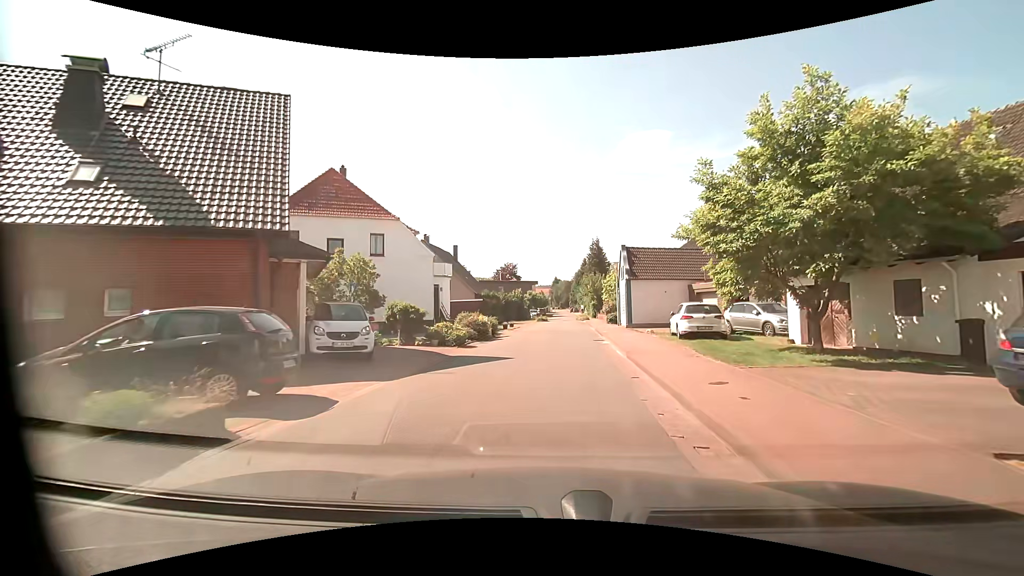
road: residential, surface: asphalt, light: Day
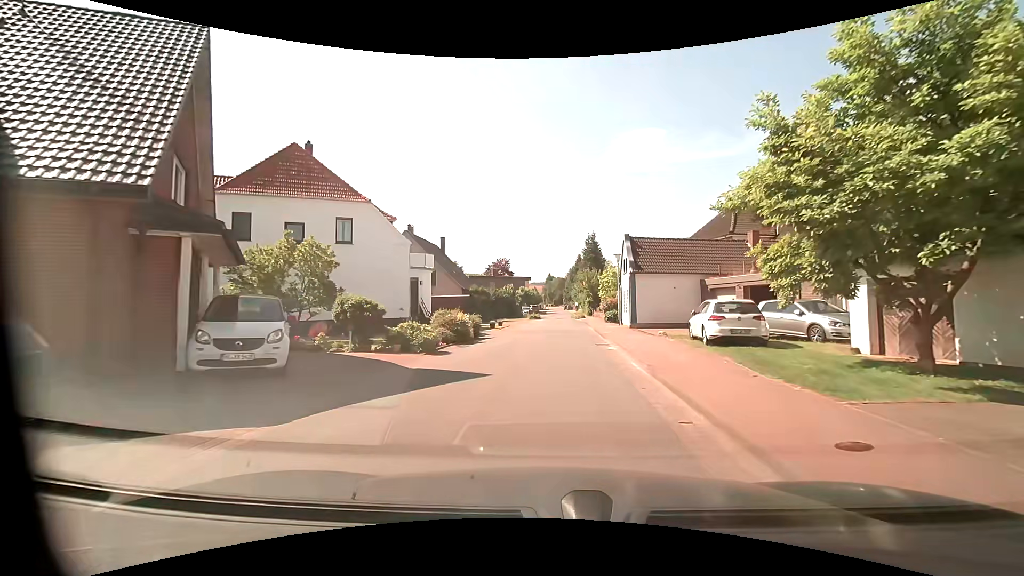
(0.0, +4.1) m; +1°
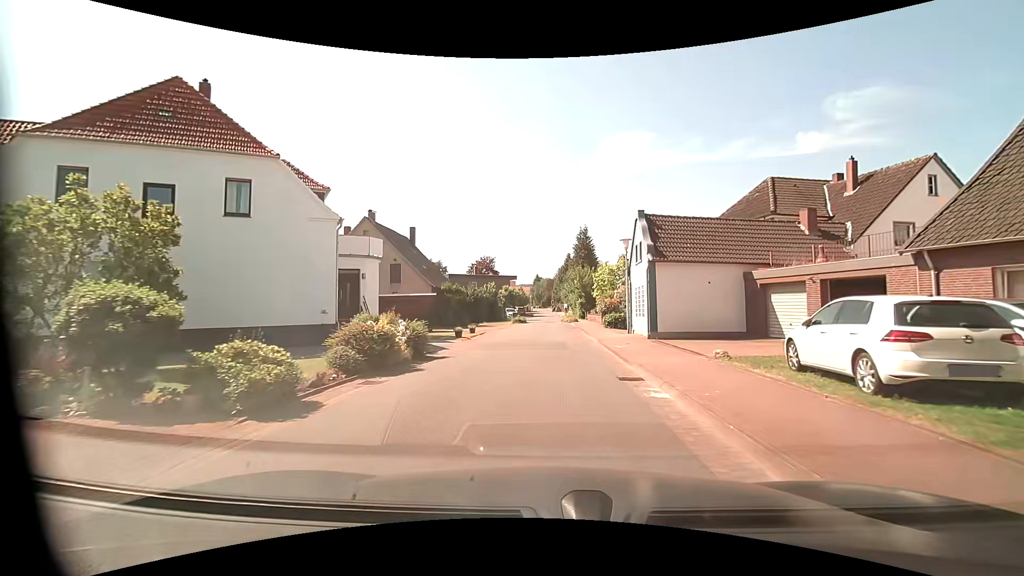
(+0.1, +8.3) m; +2°
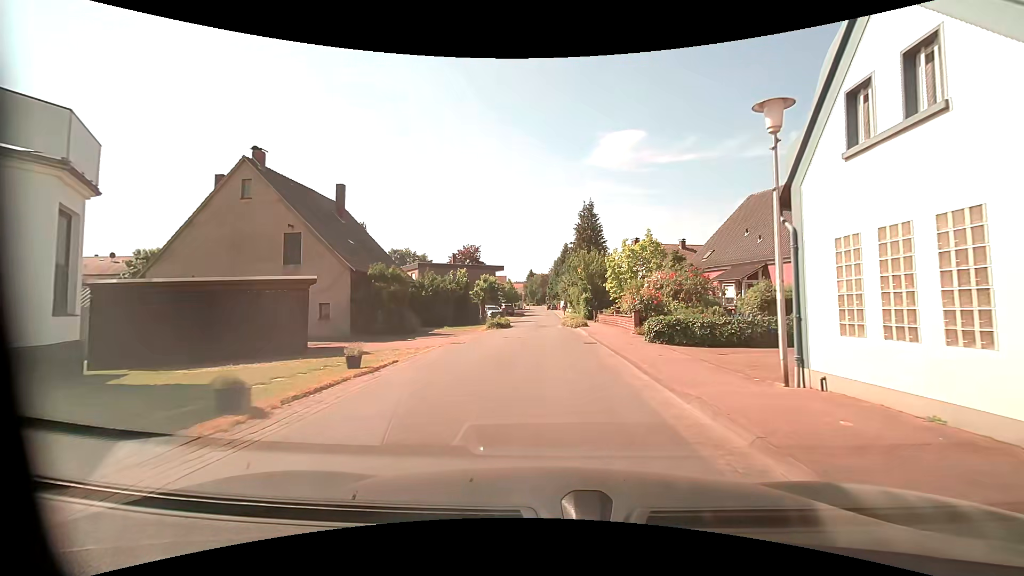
(0.0, +16.8) m; 0°
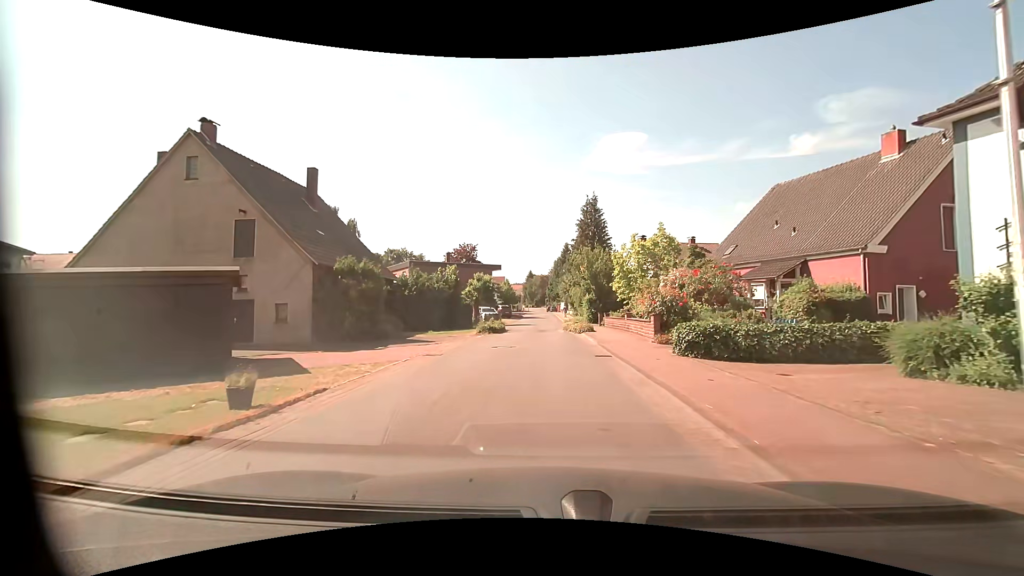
(0.0, +4.2) m; +1°
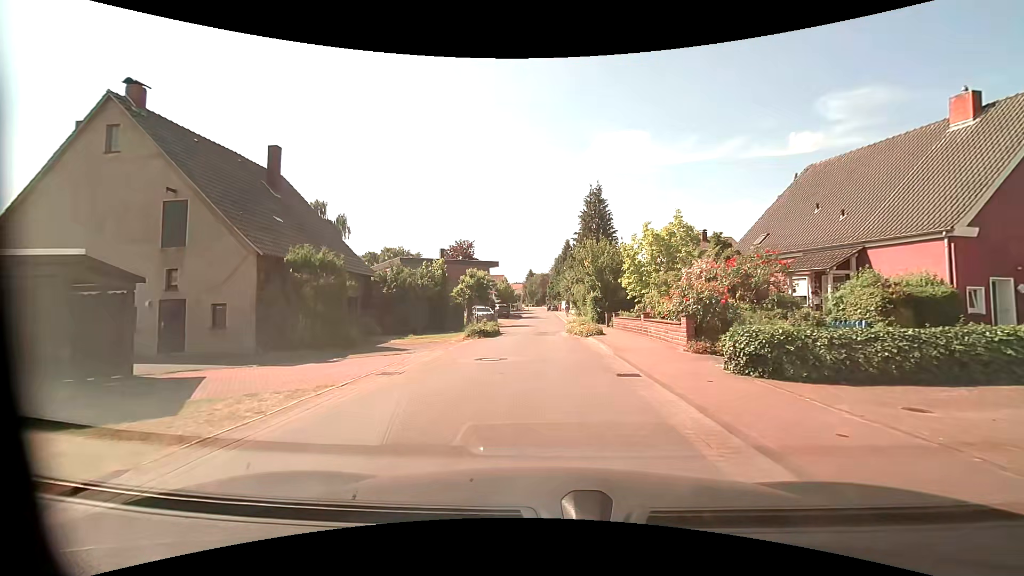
(-0.1, +4.2) m; -1°
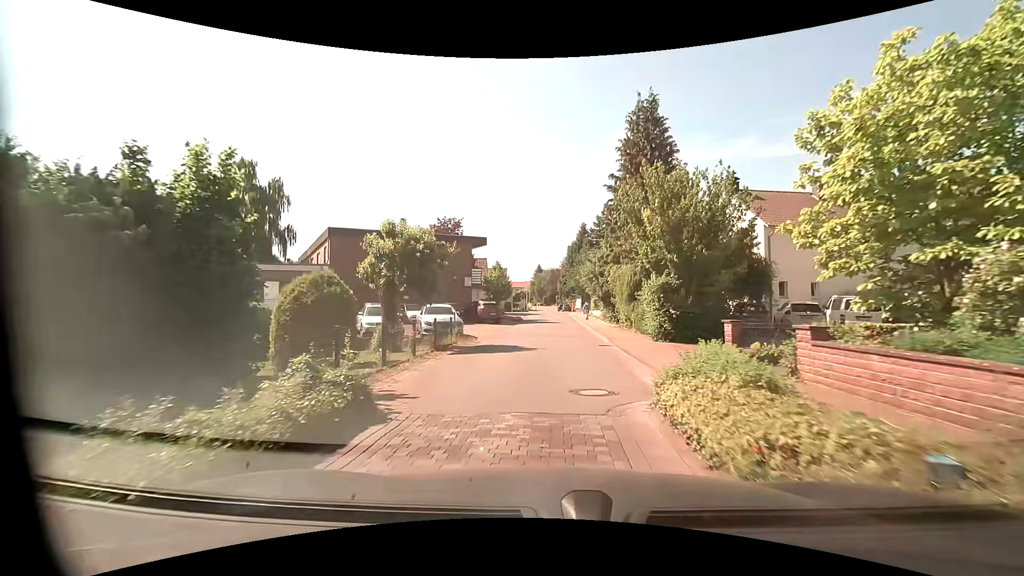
(-0.1, +21.6) m; -2°
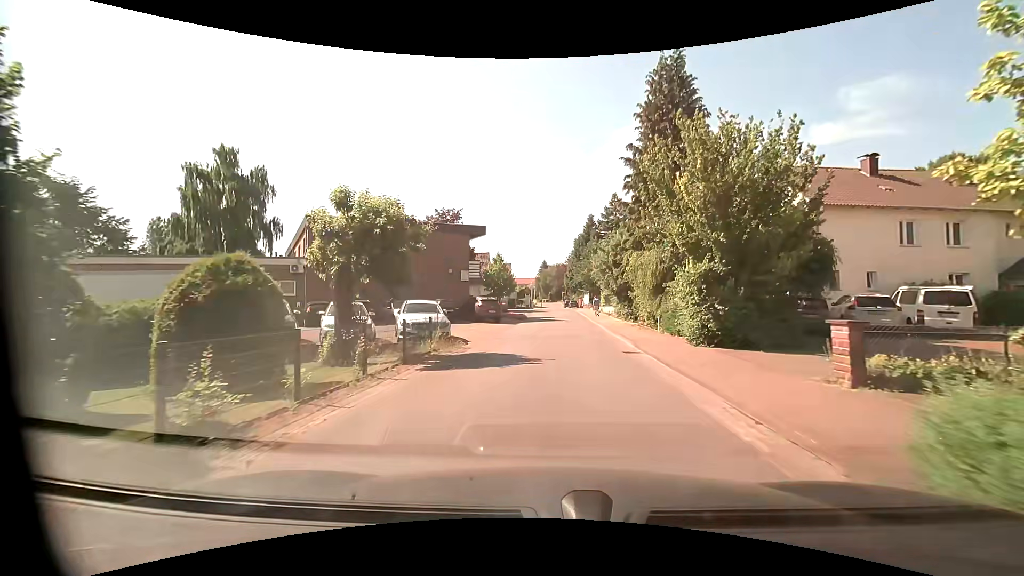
(0.0, +4.4) m; +1°
(0, +10) (0, +20) (+1, +30) (+1, +40) (+1, +50) (+1, +60) (0, +70) (-9, +72) (-19, +70) (-28, +66) m
